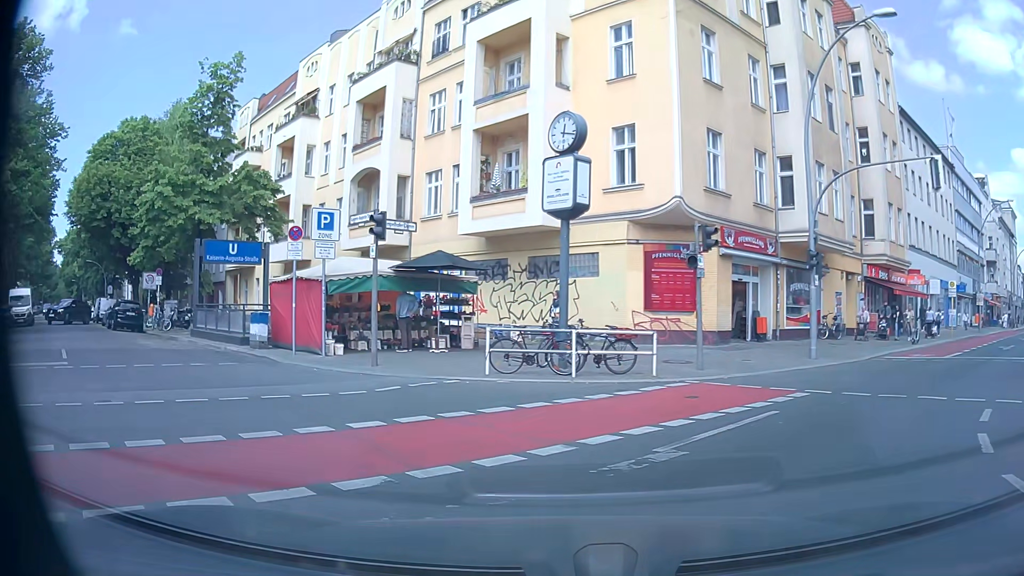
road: residential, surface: asphalt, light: Day
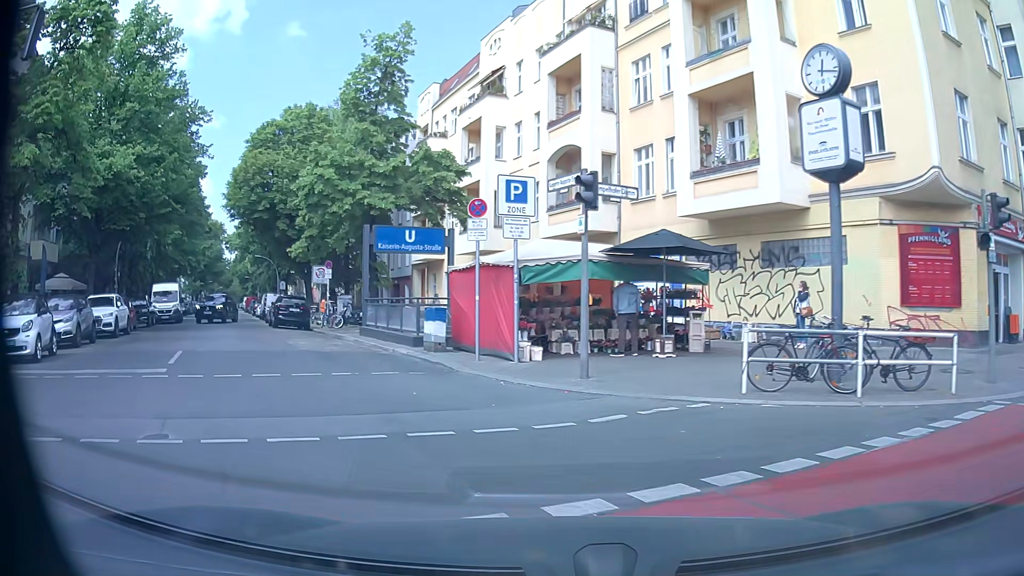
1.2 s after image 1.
(-0.6, +3.8) m; -16°
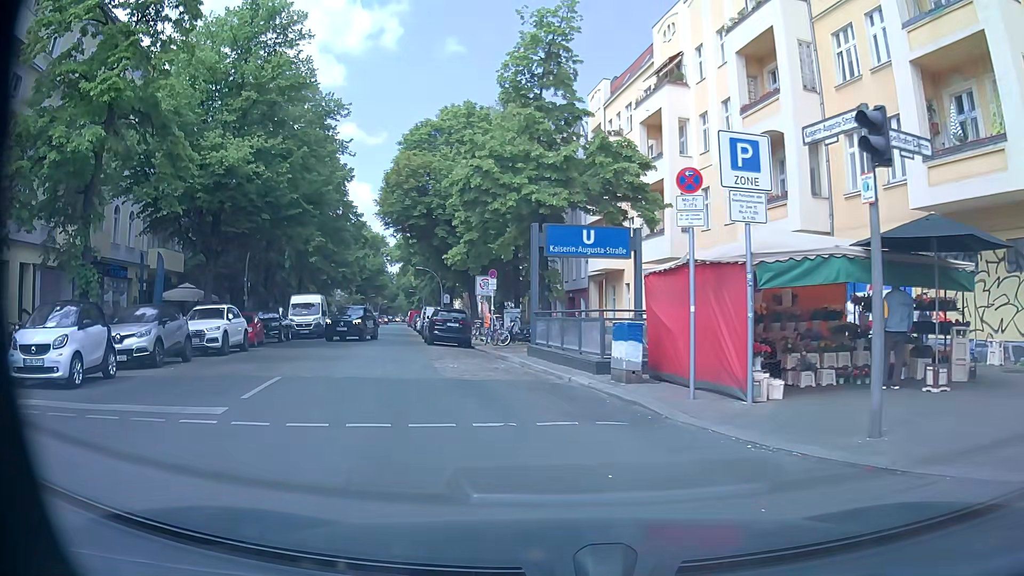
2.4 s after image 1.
(-0.6, +4.3) m; -15°
(-1, +10) (-4, +19) (-7, +29) (-10, +39) (-12, +48) (-14, +58) (-17, +68) (-19, +78) (-22, +87) (-24, +97) m
